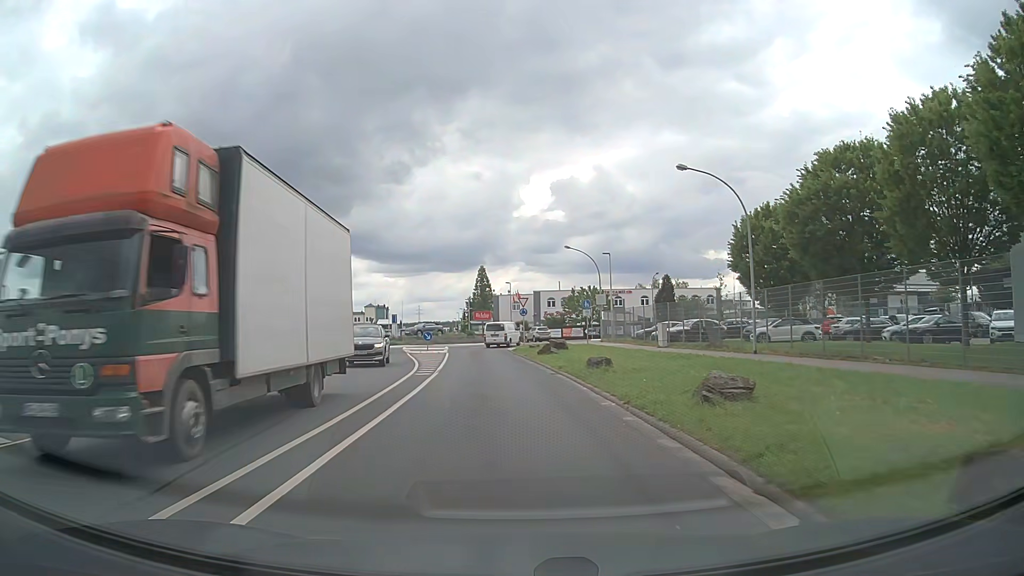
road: tertiary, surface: asphalt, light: Day
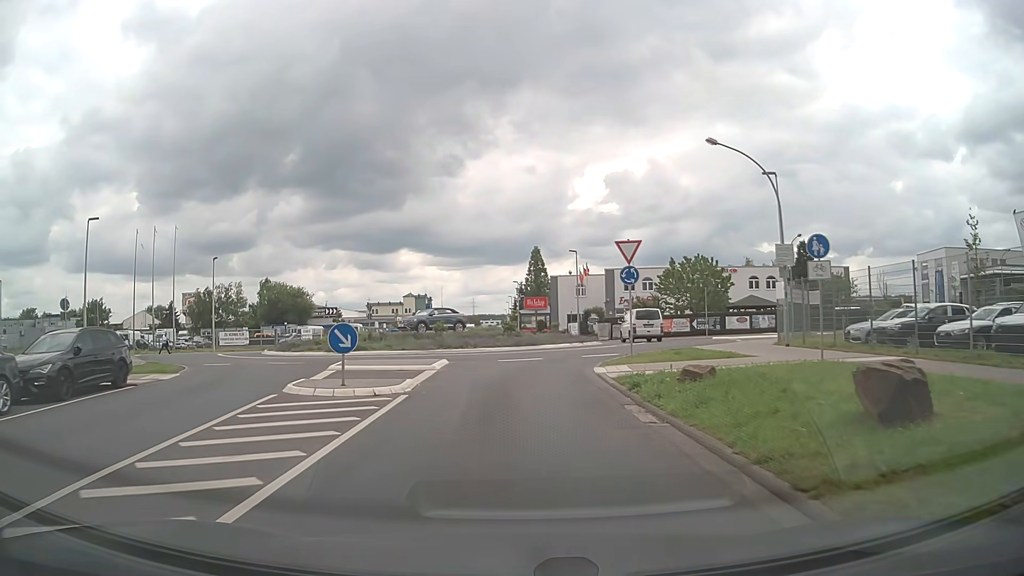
(-1.2, +29.6) m; -5°
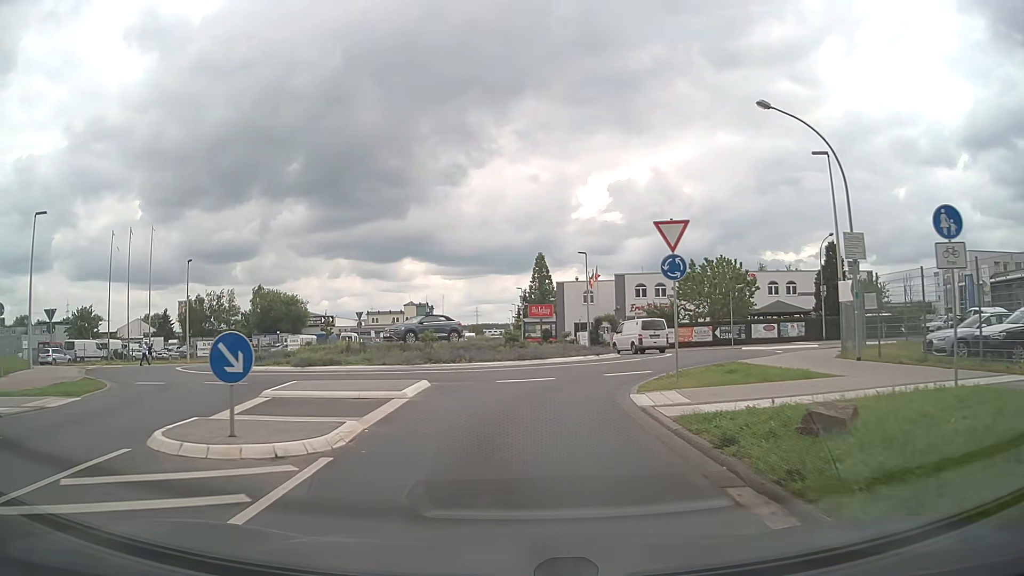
(0.0, +5.4) m; 0°
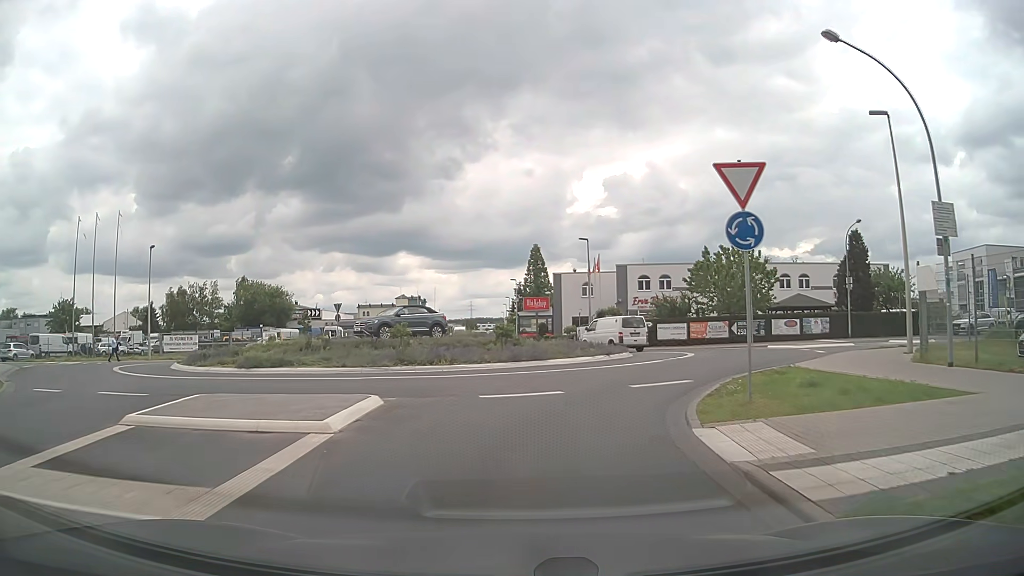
(0.0, +5.1) m; 0°
